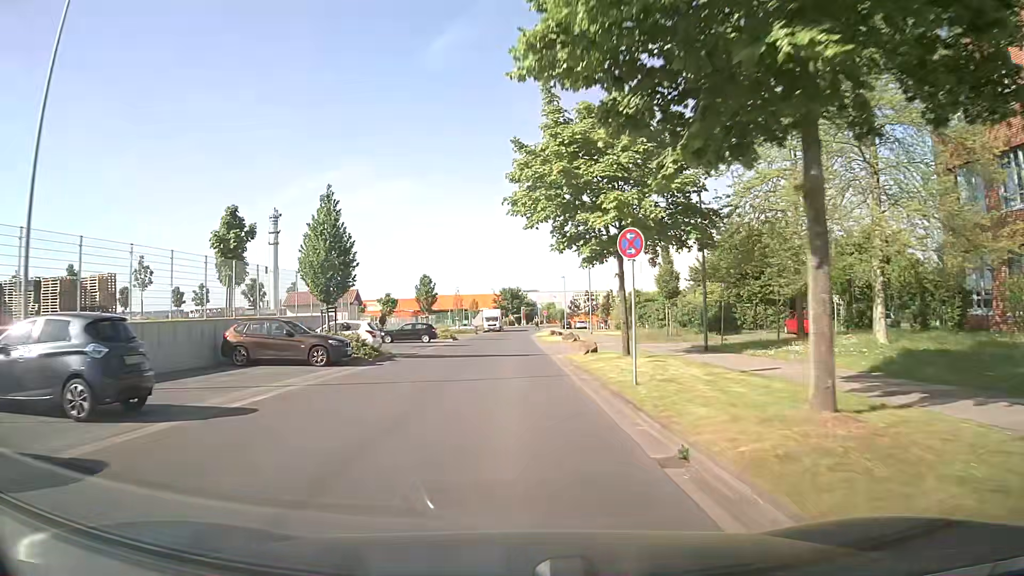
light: Day
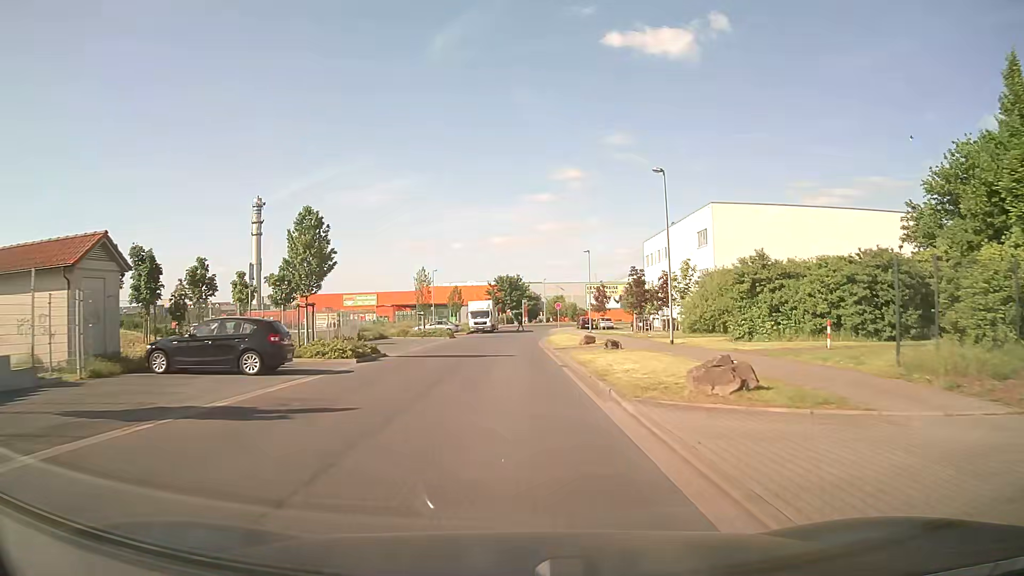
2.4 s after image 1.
(0.0, +31.8) m; 0°
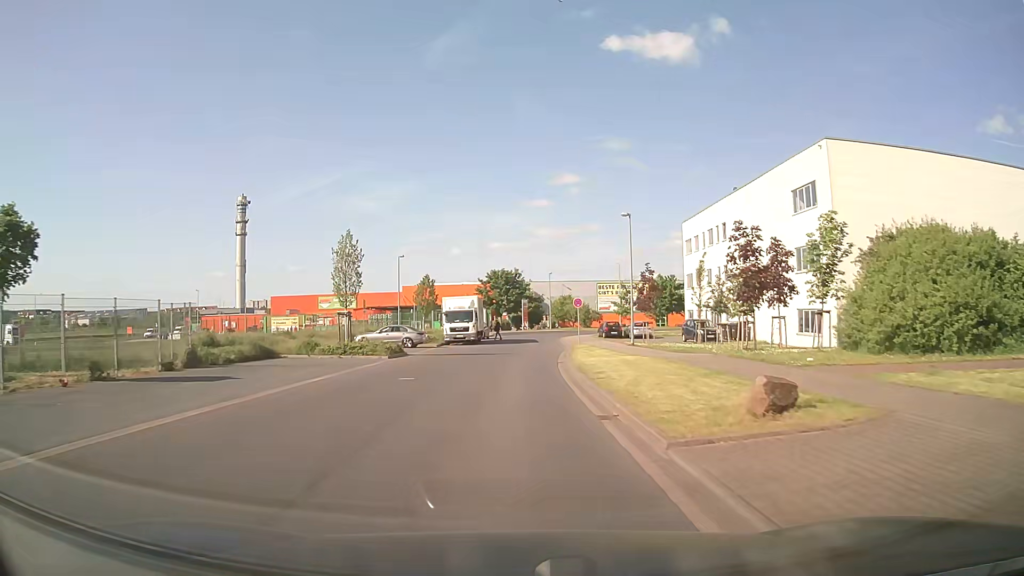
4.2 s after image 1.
(+0.2, +23.7) m; 0°
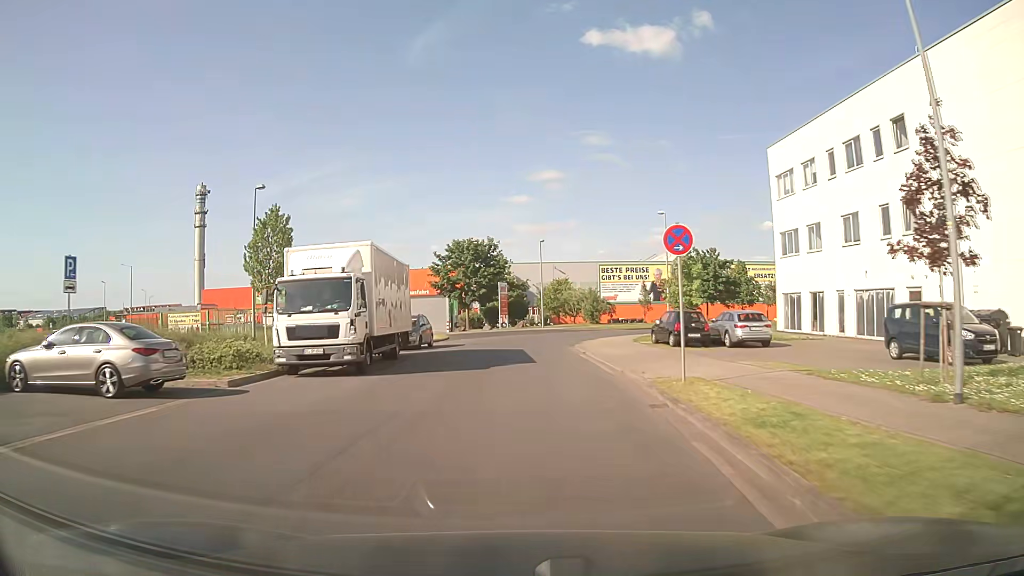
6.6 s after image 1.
(+0.5, +30.8) m; +2°
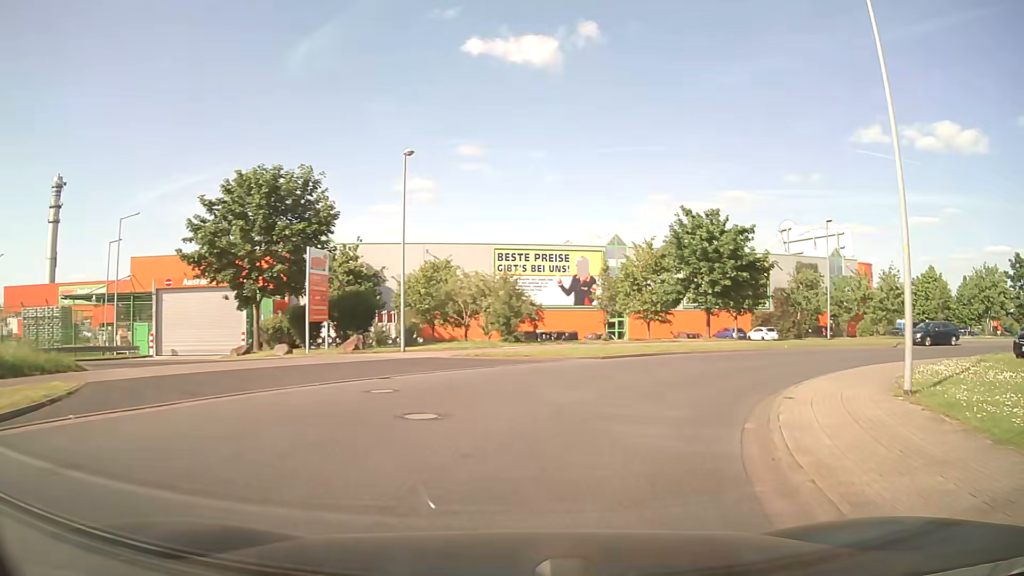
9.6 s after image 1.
(+1.0, +32.5) m; +11°
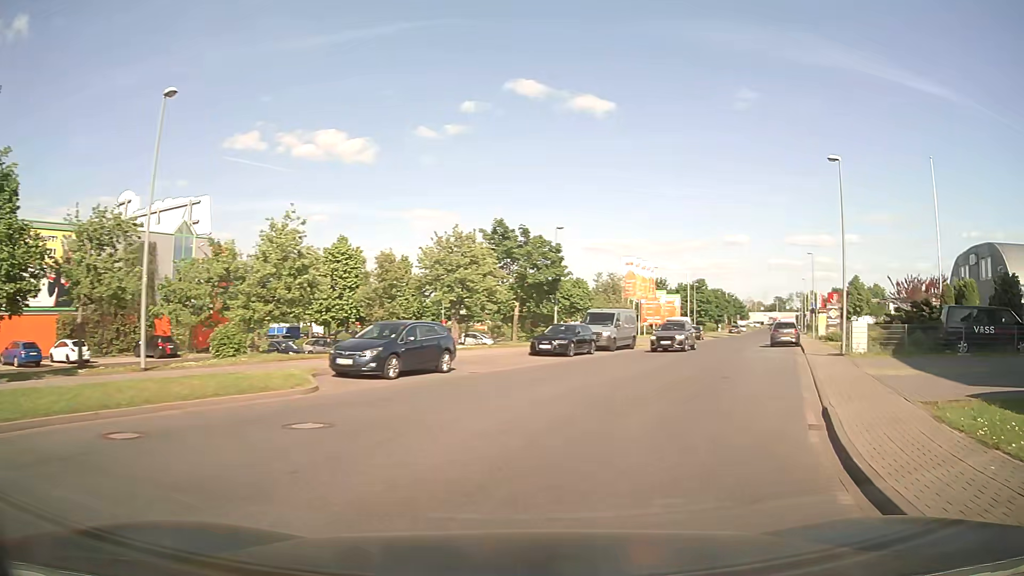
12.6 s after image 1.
(+10.6, +22.5) m; +55°
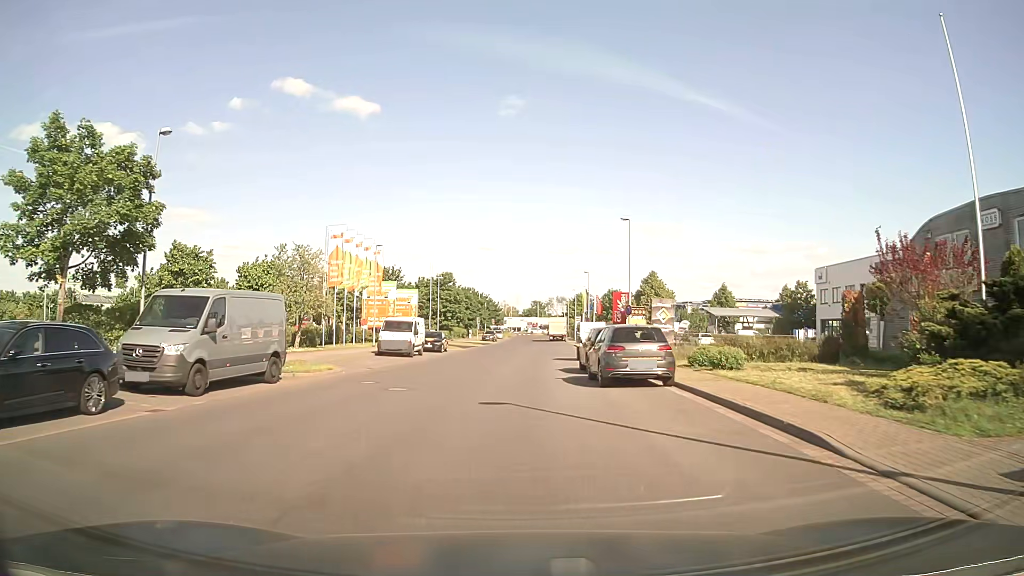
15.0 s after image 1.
(+6.2, +22.1) m; +21°
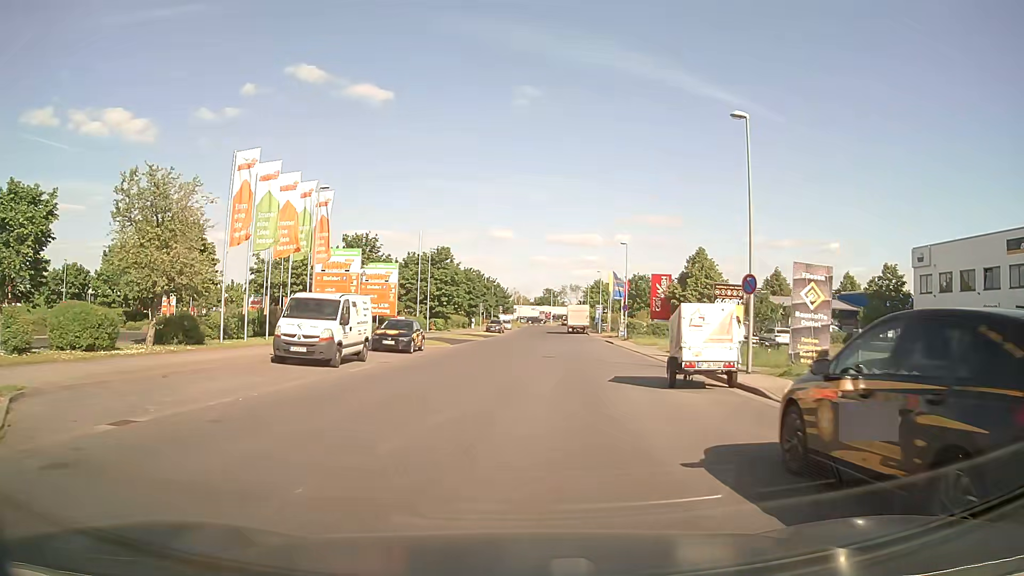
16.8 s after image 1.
(-0.1, +17.6) m; 0°
